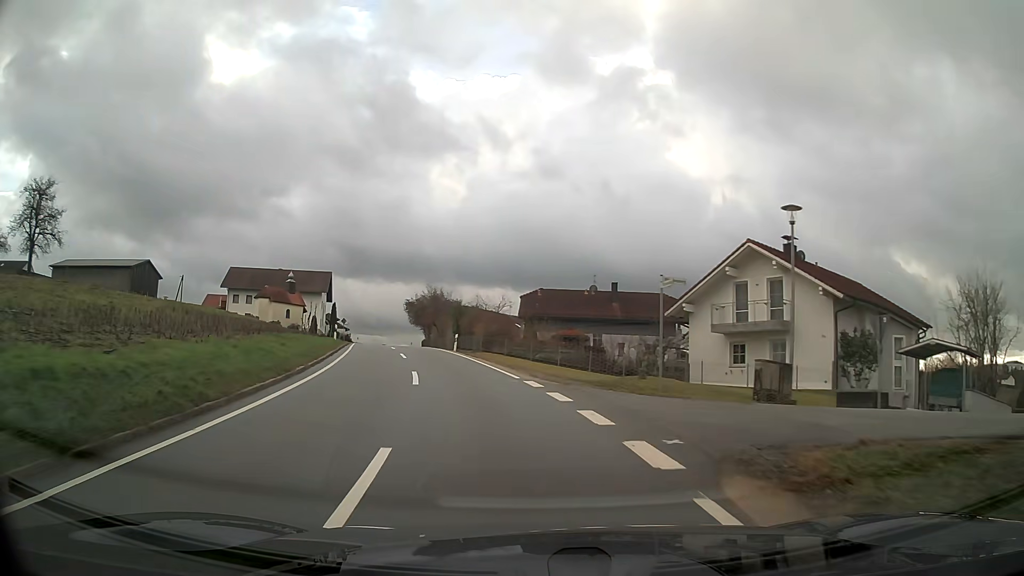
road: tertiary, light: Day
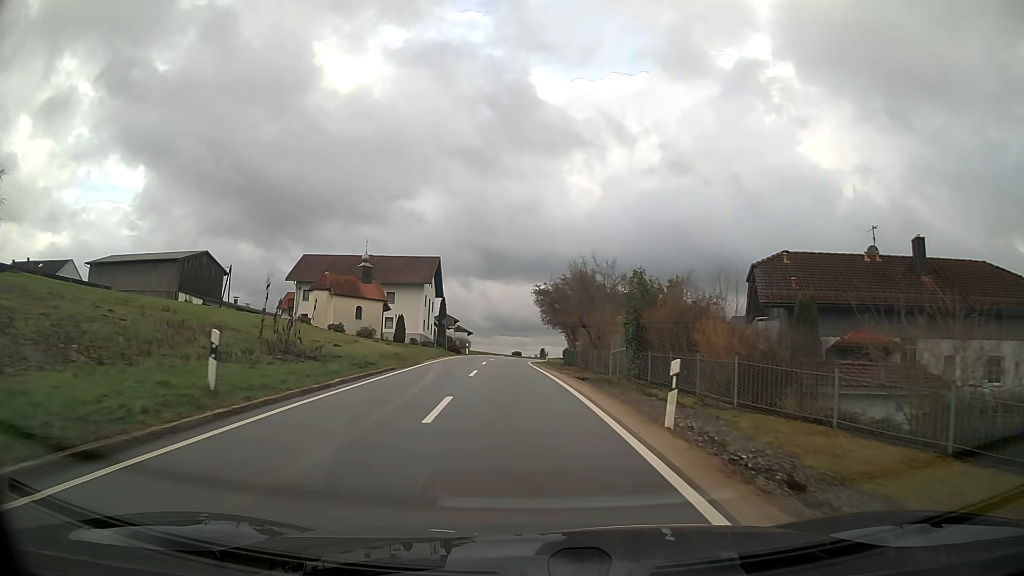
(-3.5, +29.4) m; -11°
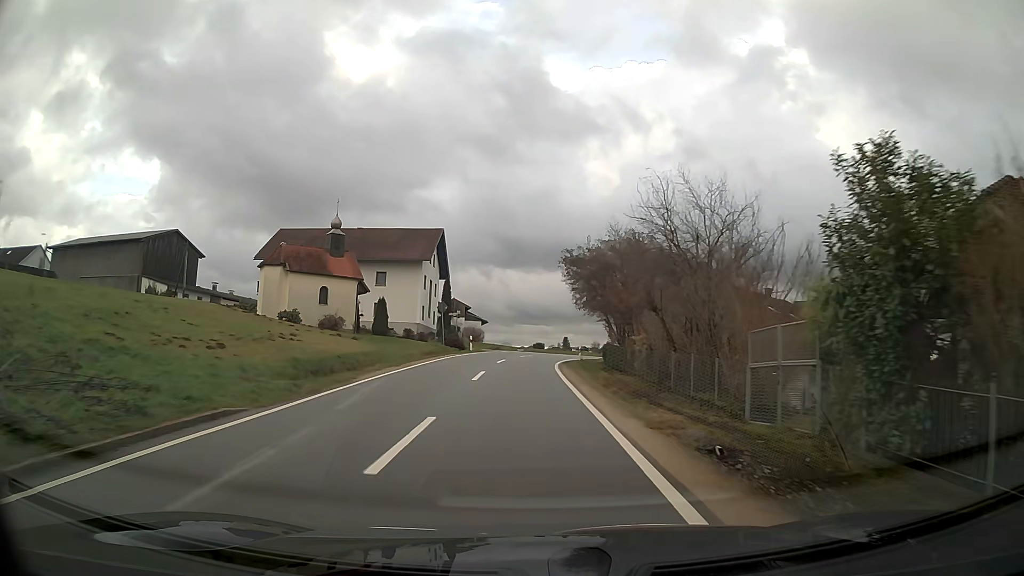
(-0.2, +15.7) m; -2°
(0, +10) (0, +20) (0, +30) (+1, +40) (+4, +50) (+9, +58) (+15, +66) (+21, +74) (+29, +81) (+36, +87) m
